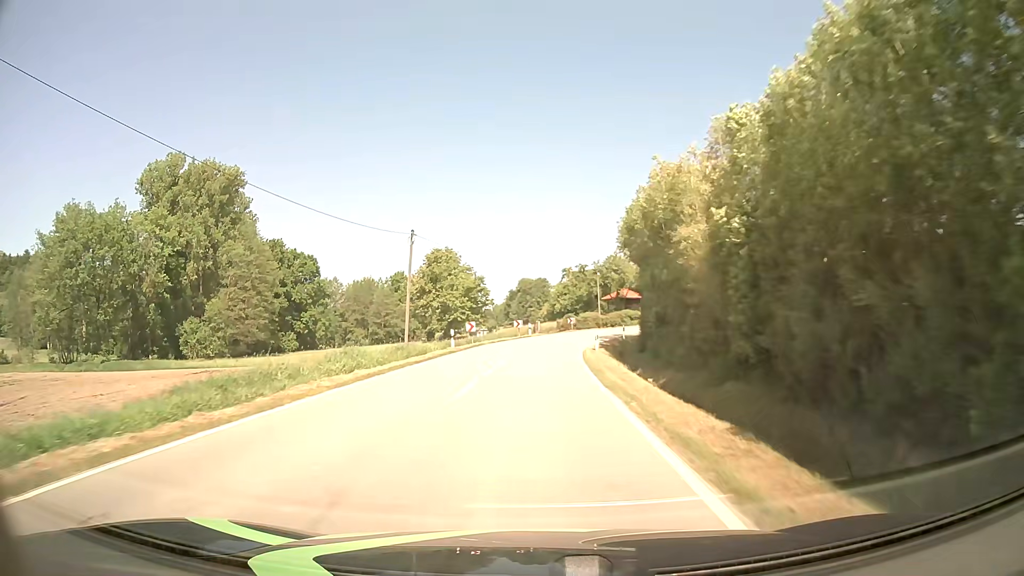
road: tertiary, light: Day
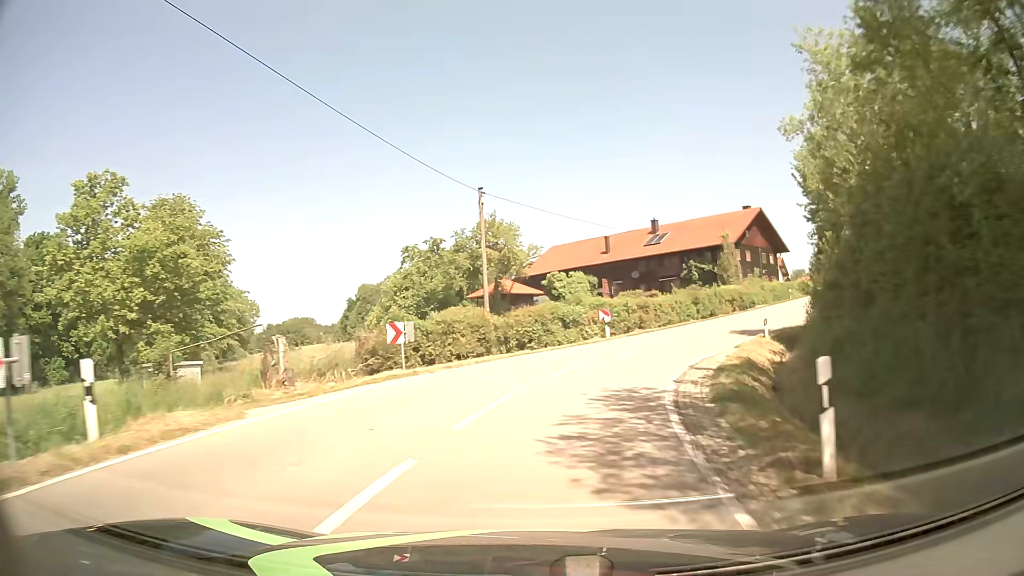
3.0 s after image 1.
(+2.5, +44.6) m; +12°
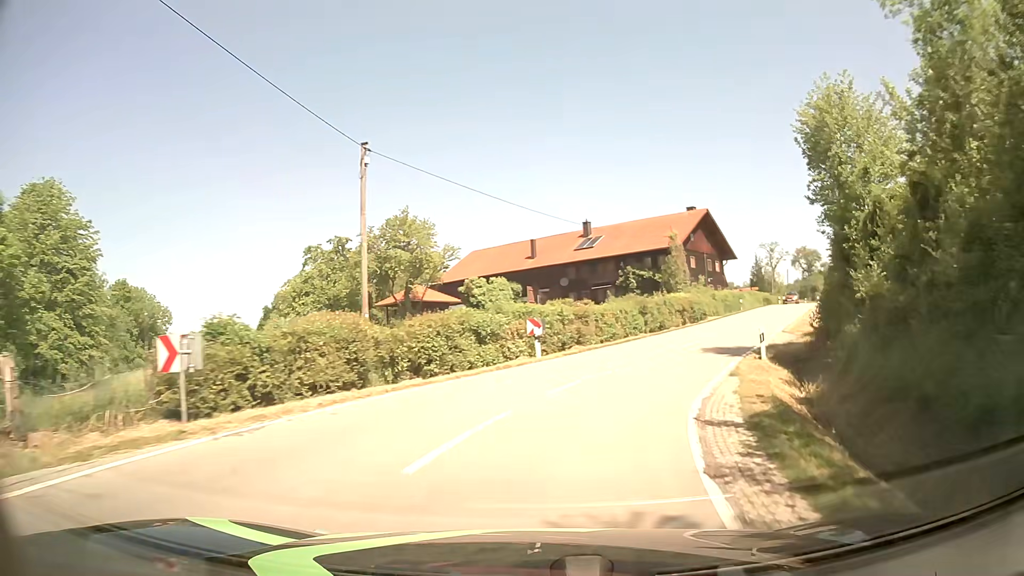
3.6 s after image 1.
(+0.4, +7.7) m; +7°
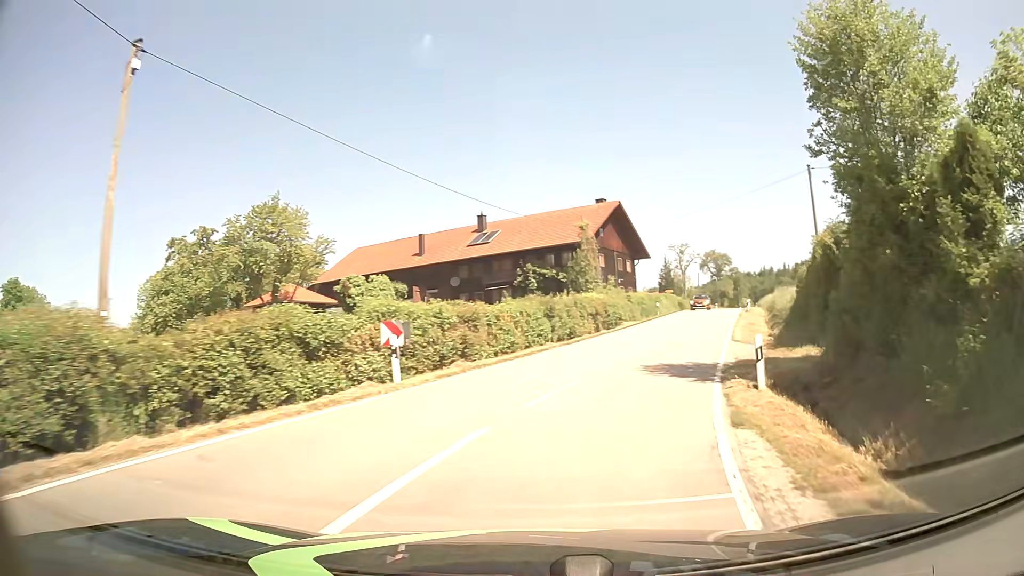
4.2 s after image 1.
(+0.5, +7.4) m; +9°
